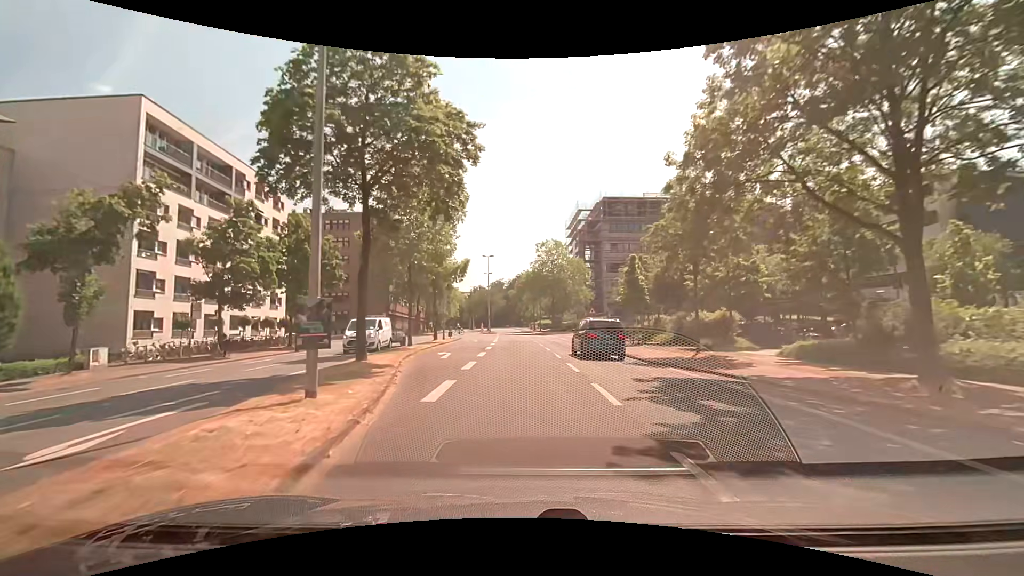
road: unclassified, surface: asphalt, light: Day
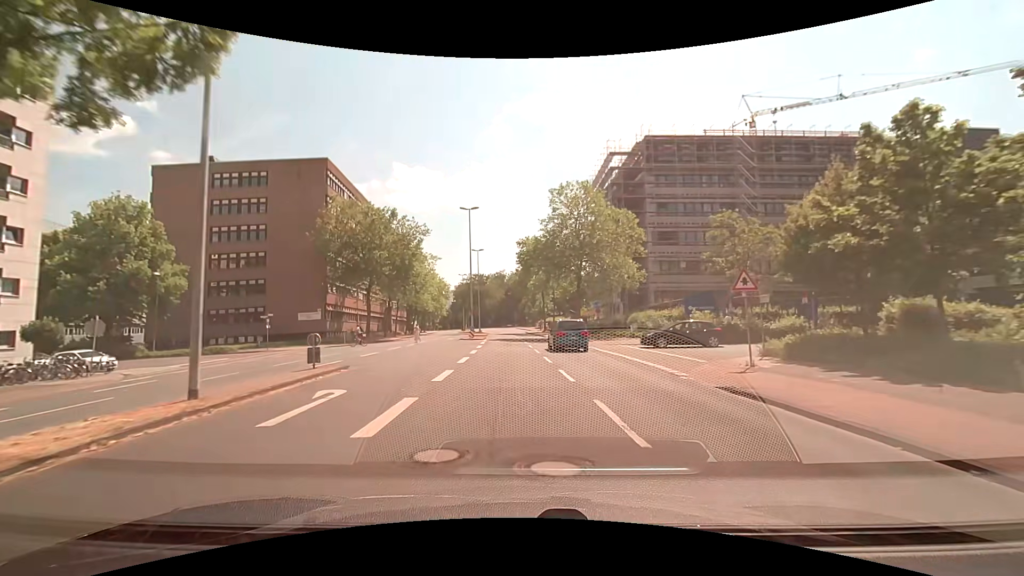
(-0.5, +32.9) m; -1°
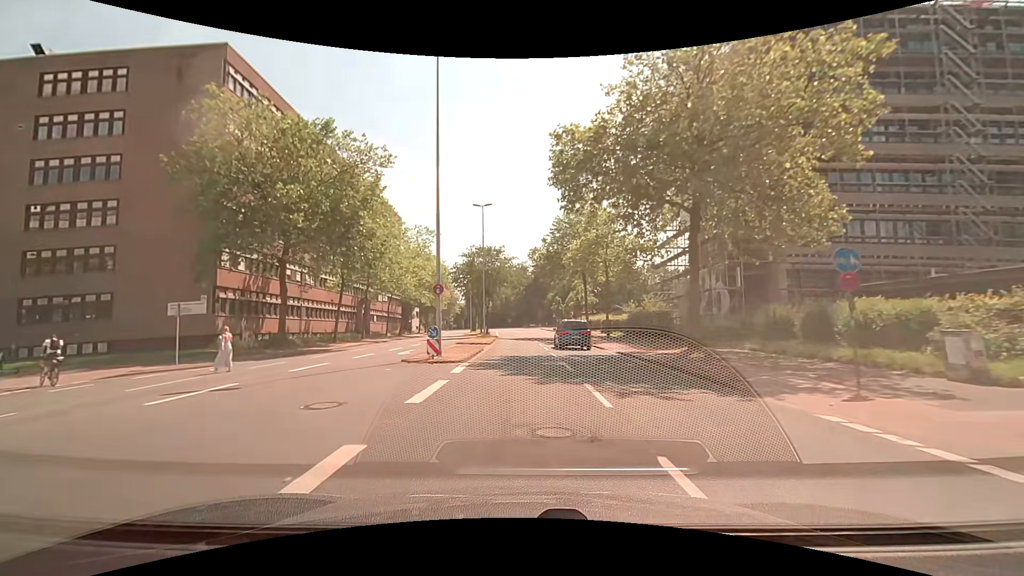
(-0.8, +28.1) m; -3°
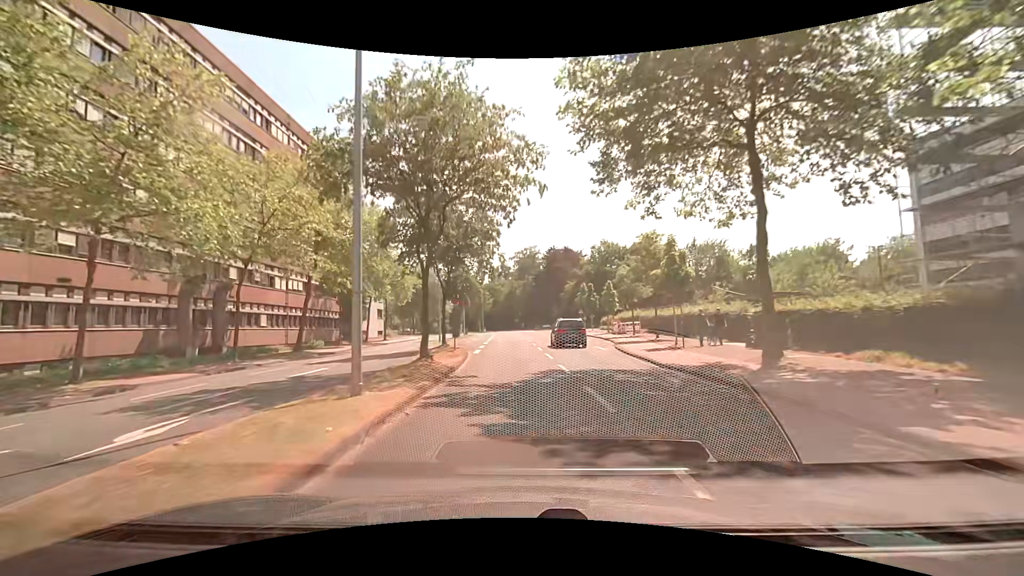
(-0.4, +36.8) m; -1°
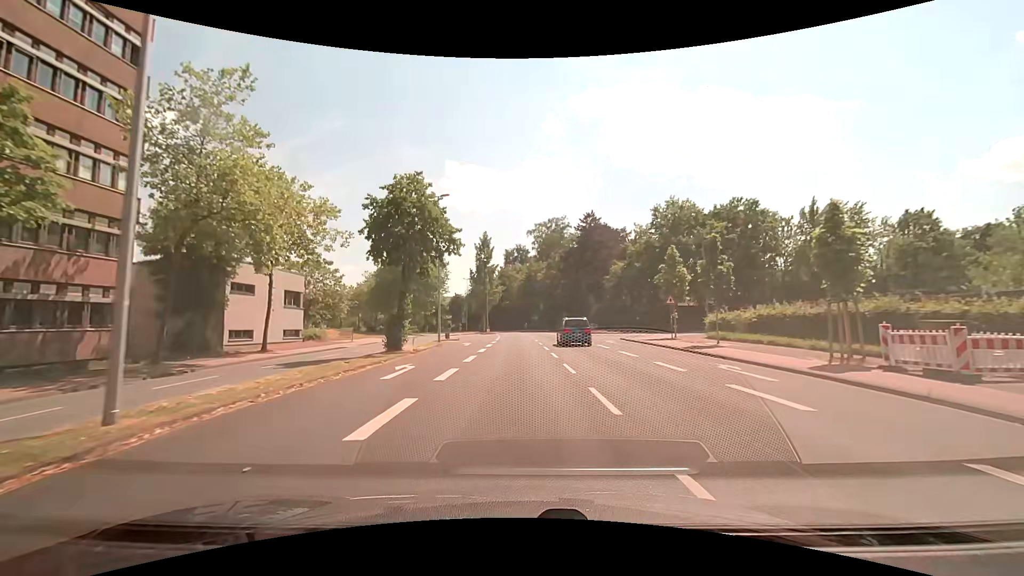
(-0.9, +36.5) m; -2°
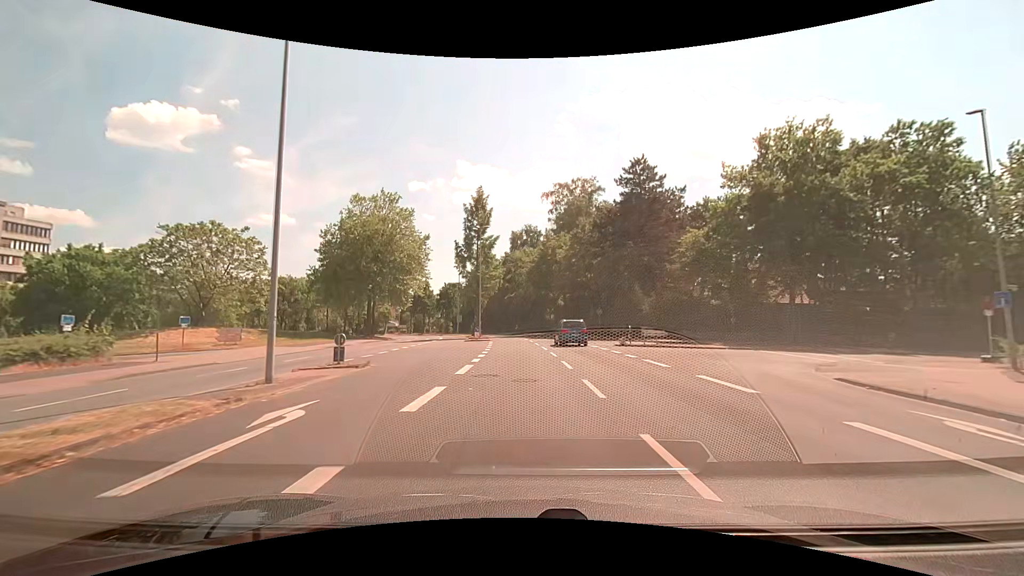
(-0.1, +28.6) m; -1°
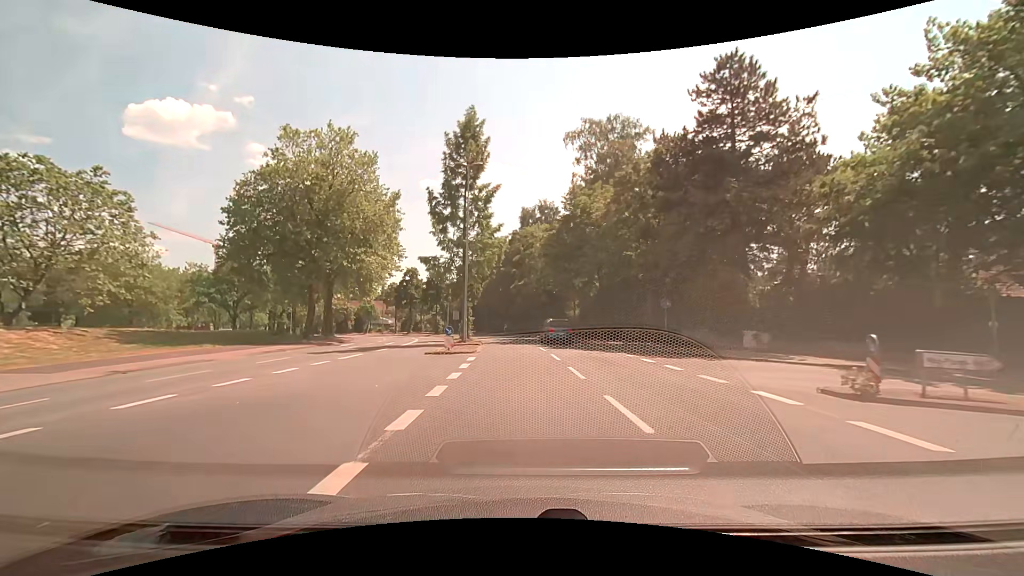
(-0.1, +21.1) m; -1°
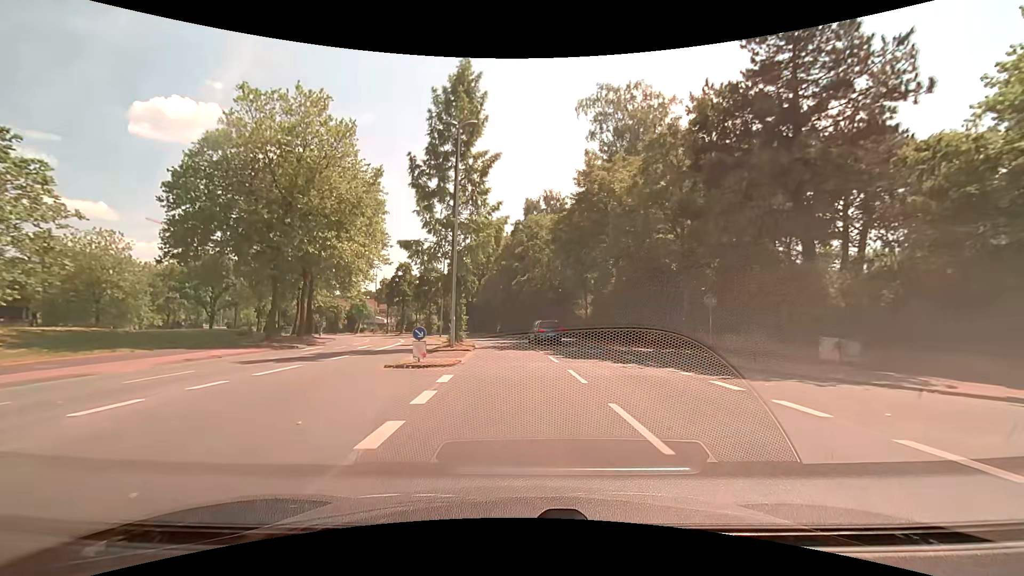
(0.0, +7.0) m; 0°
(0, +10) (0, +20) (-1, +30) (-2, +40) (-3, +50) (-6, +59) (-9, +69) (-14, +78) (-20, +86) (-26, +94) m
